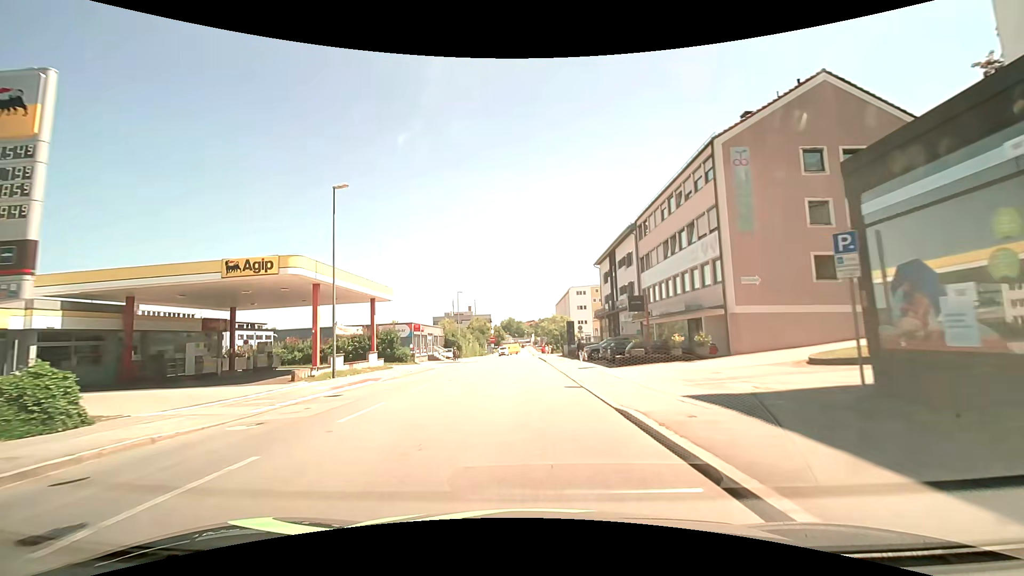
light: Day
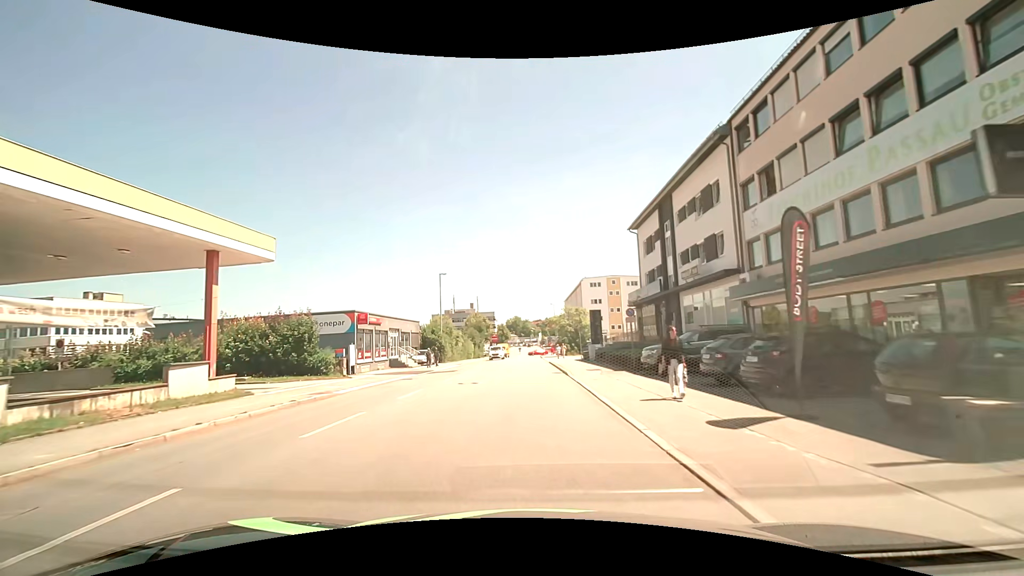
(-0.1, +19.7) m; -1°
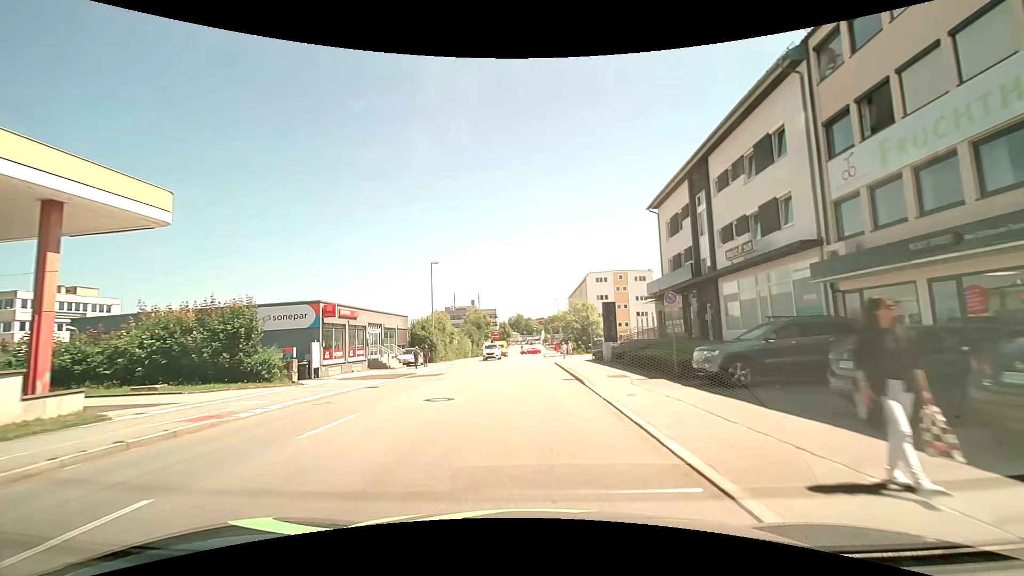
(0.0, +6.3) m; 0°
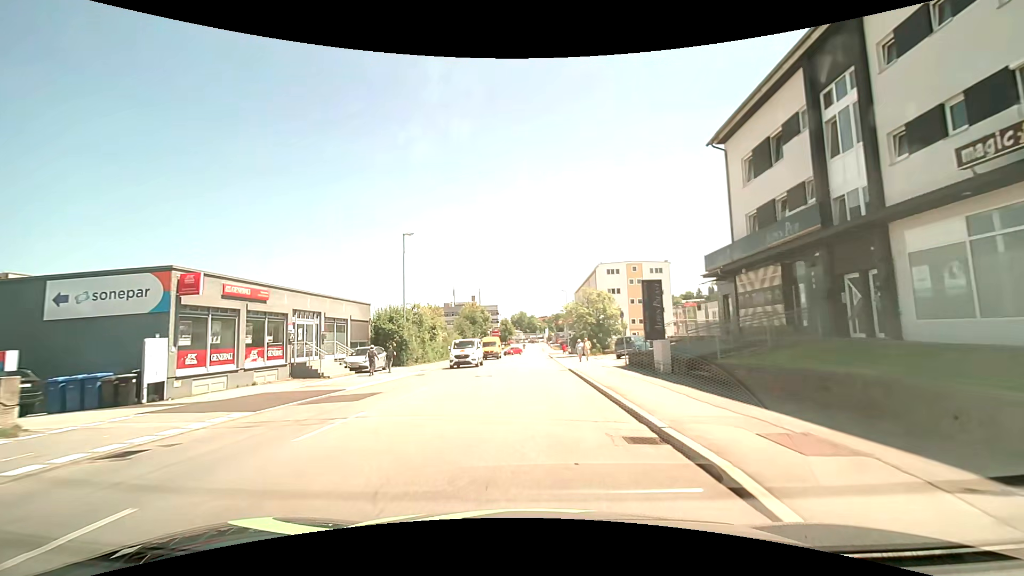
(-0.1, +12.5) m; -1°
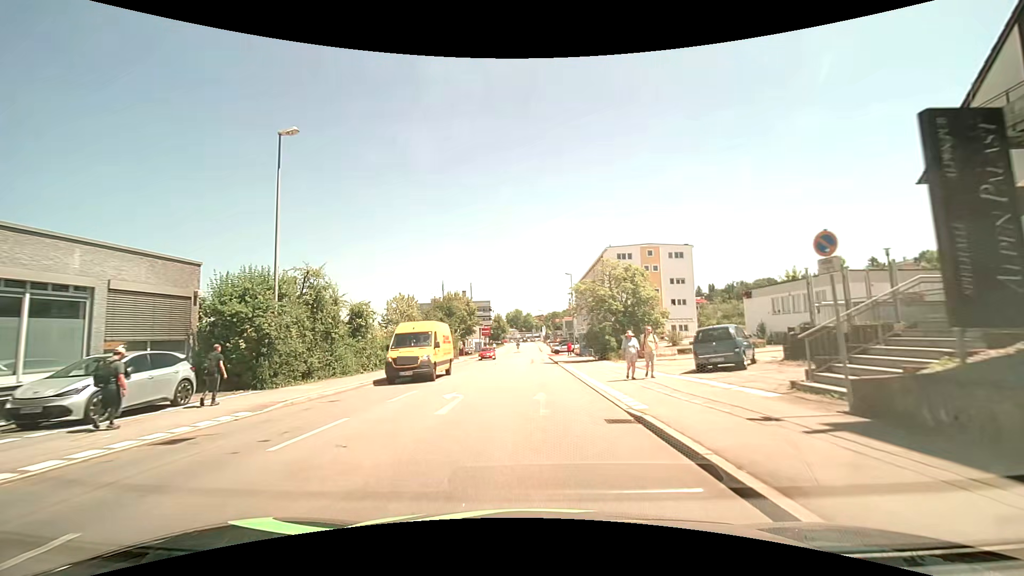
(+0.3, +18.7) m; +1°
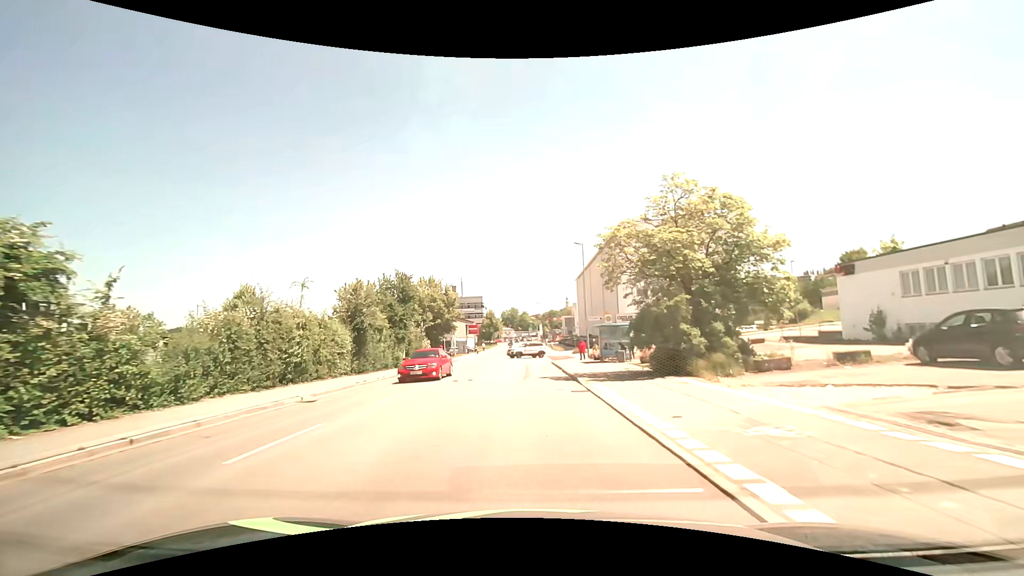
(+0.1, +18.7) m; 0°
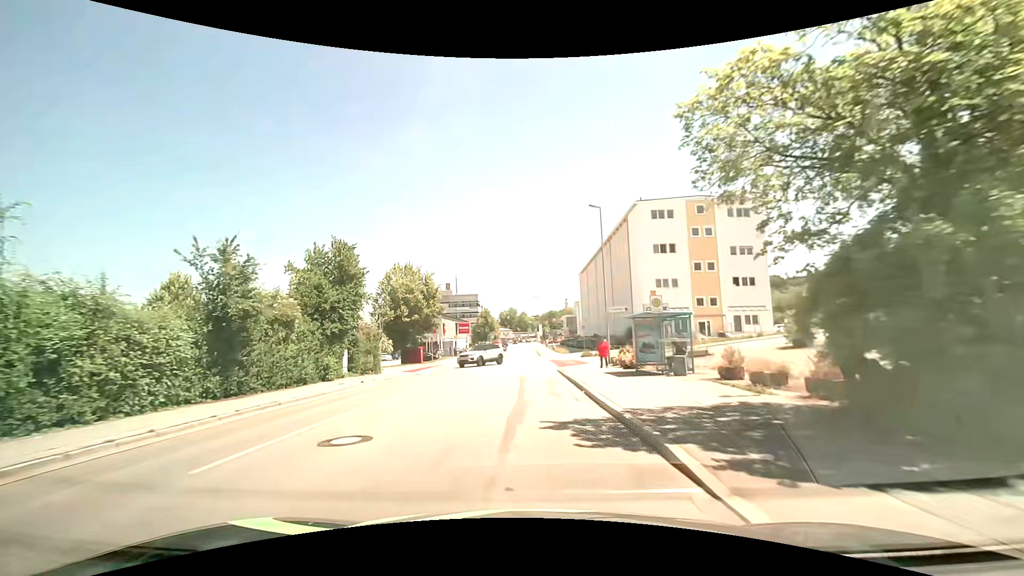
(0.0, +12.3) m; 0°
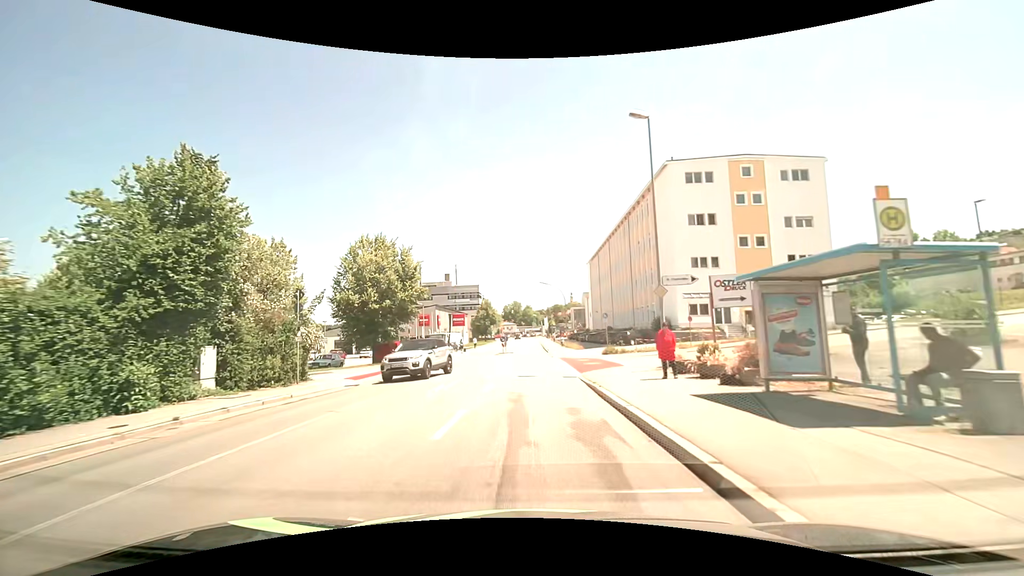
(-0.1, +12.2) m; -1°
(0, +10) (0, +20) (0, +30) (0, +40) (0, +50) (0, +60) (0, +70) (0, +80) (0, +90) (+1, +100) m
